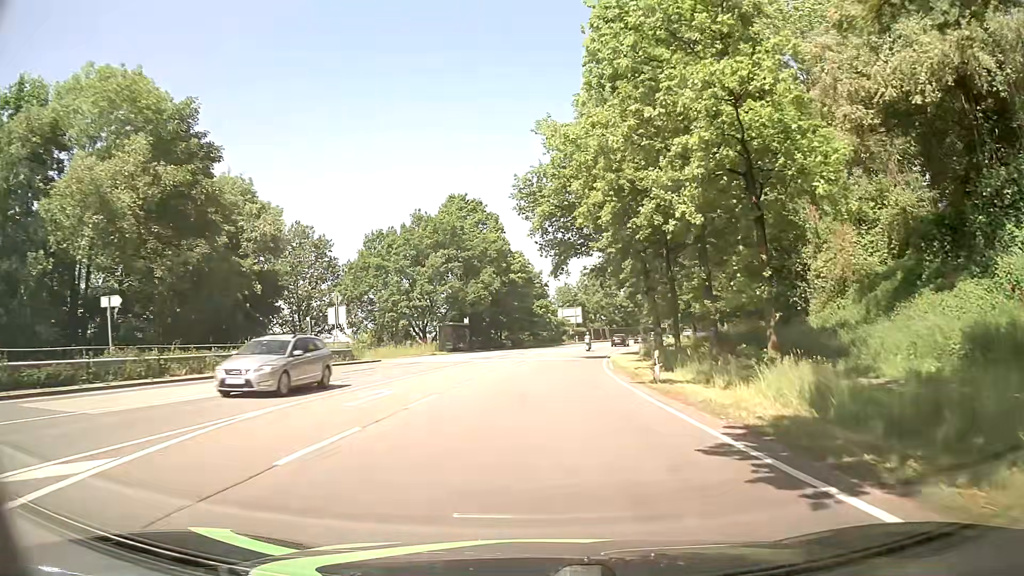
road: primary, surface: asphalt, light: Day
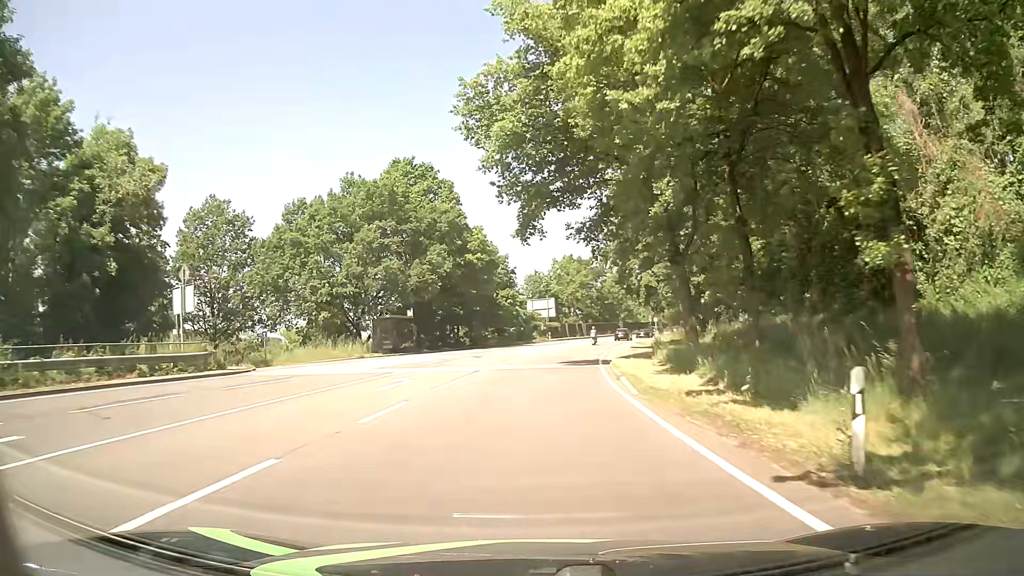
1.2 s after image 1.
(+0.3, +15.2) m; +2°
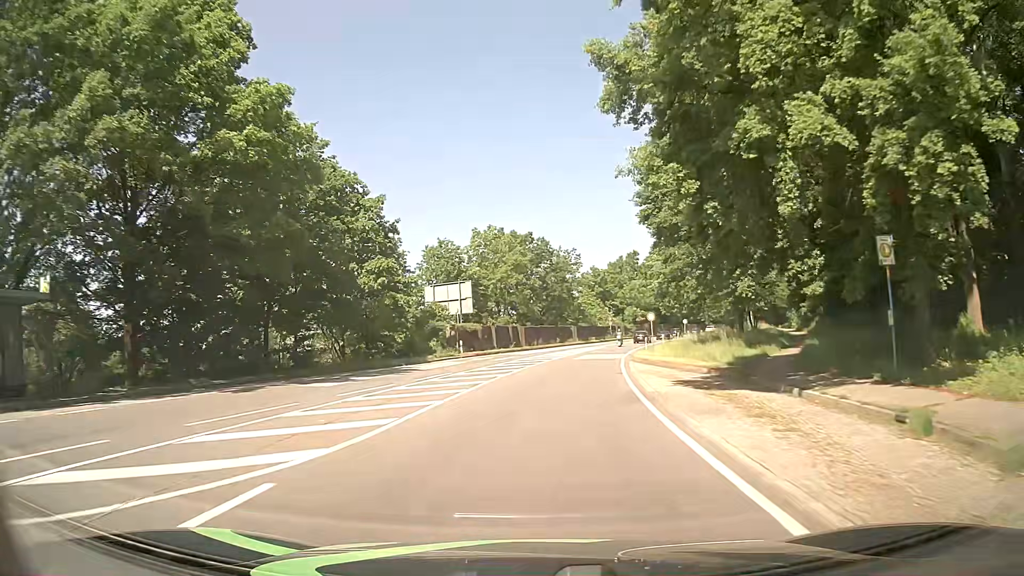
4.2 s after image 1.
(+1.6, +37.9) m; +6°
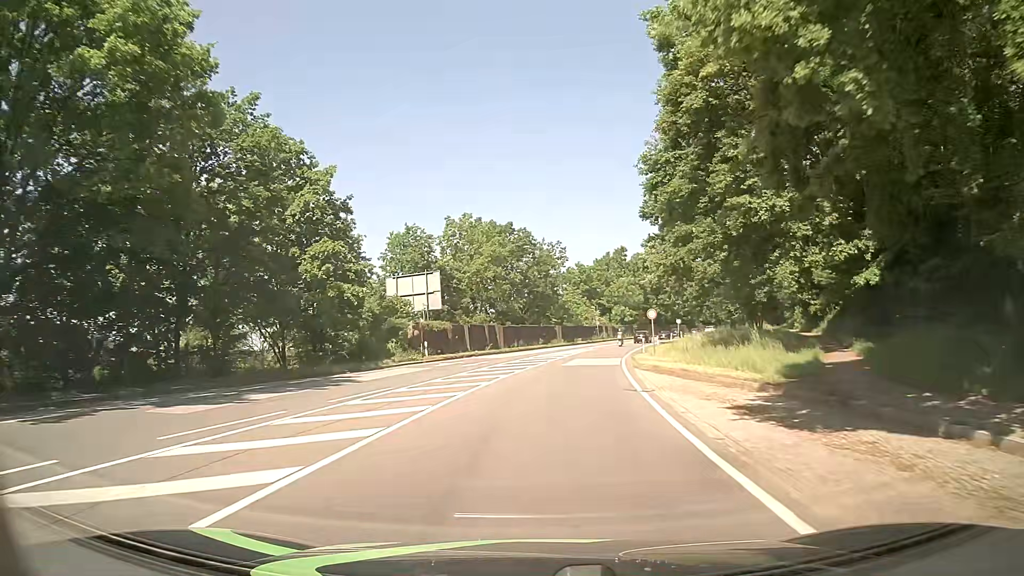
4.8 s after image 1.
(+0.1, +7.6) m; +1°
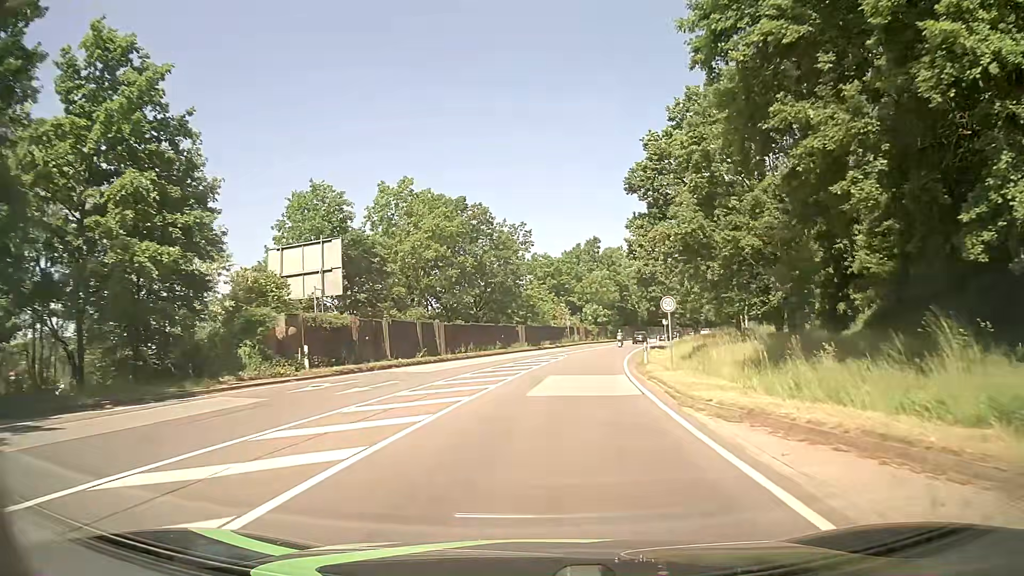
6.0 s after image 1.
(+0.4, +15.2) m; +4°
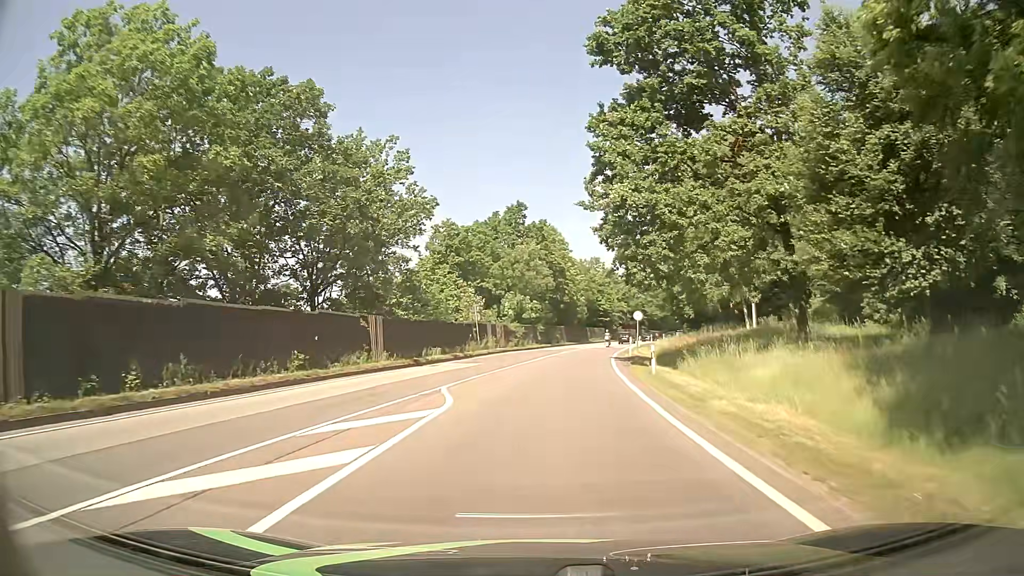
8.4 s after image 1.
(+1.2, +30.4) m; +6°
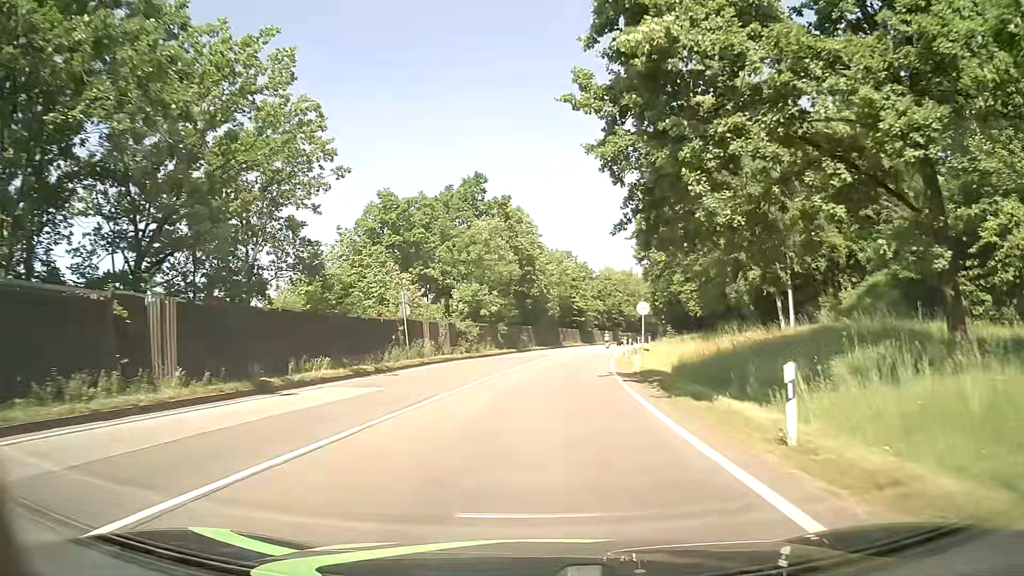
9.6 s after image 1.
(+0.4, +15.2) m; +3°
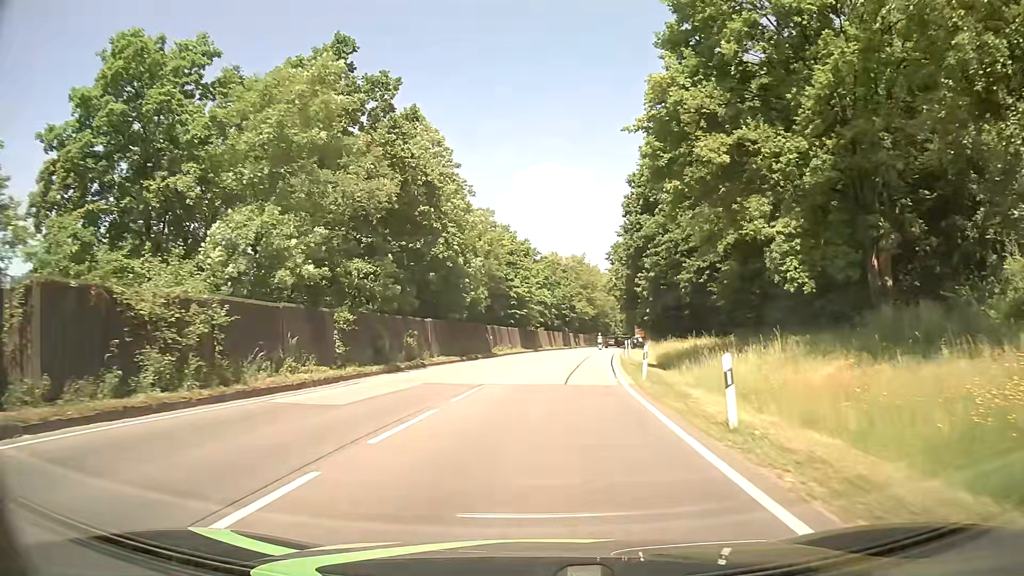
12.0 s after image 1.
(+1.5, +30.4) m; +5°
(0, +10) (+1, +20) (+1, +30) (+2, +40) (+4, +50) (+5, +60) (+7, +70) (+9, +79) (+11, +89) (+12, +99) m
